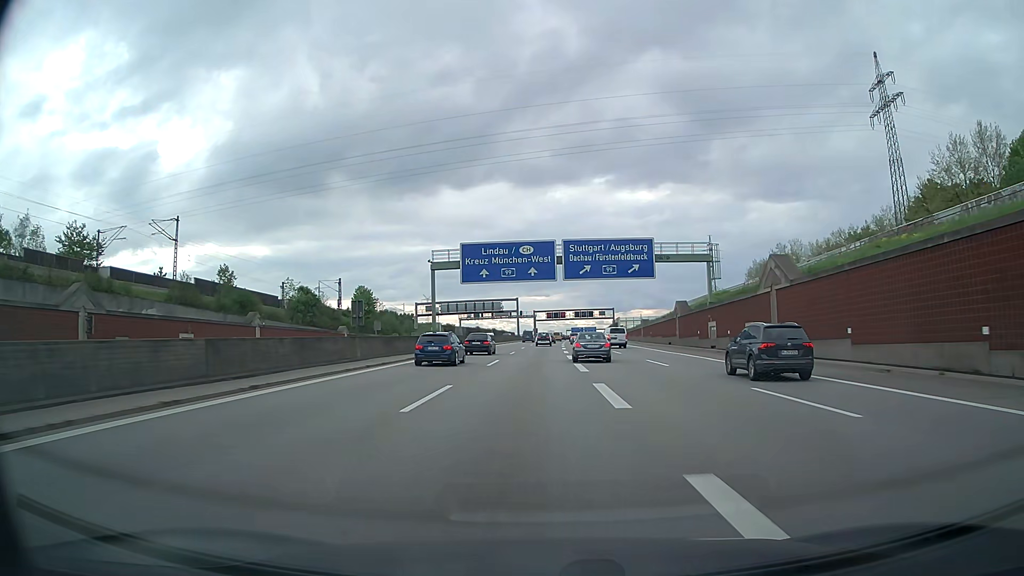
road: motorway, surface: asphalt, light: Day
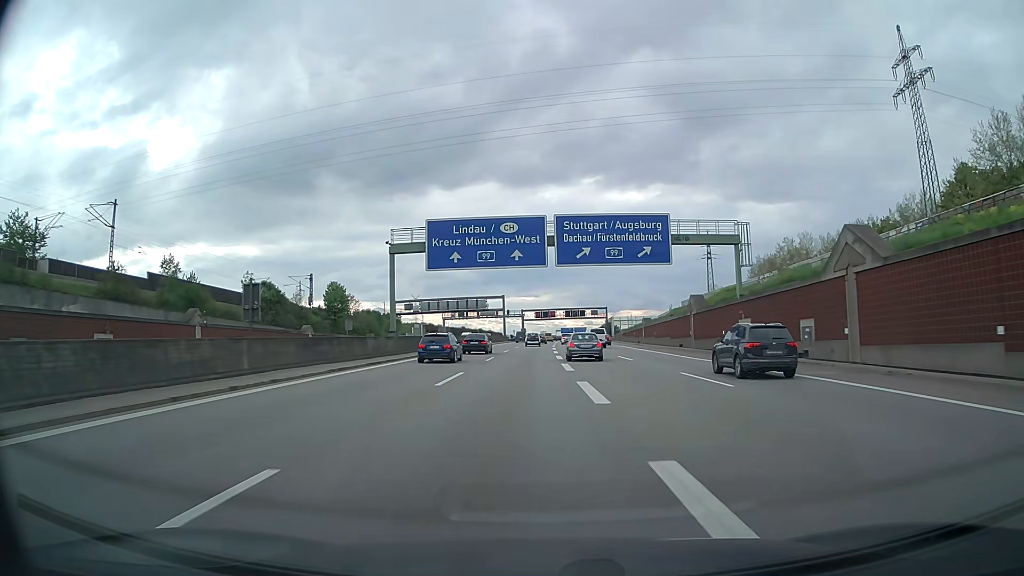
(+0.1, +11.3) m; +1°
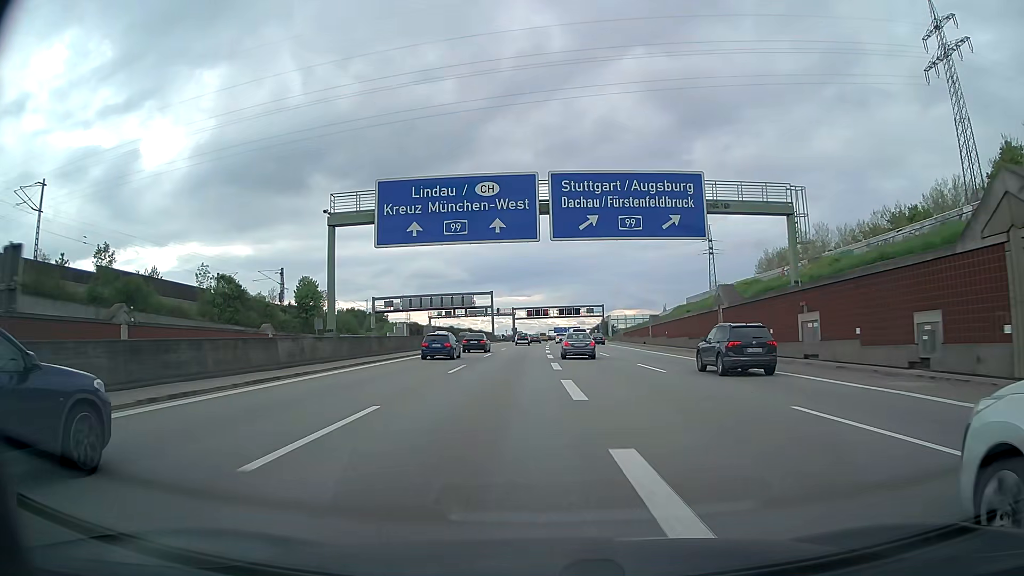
(+0.1, +11.3) m; +1°
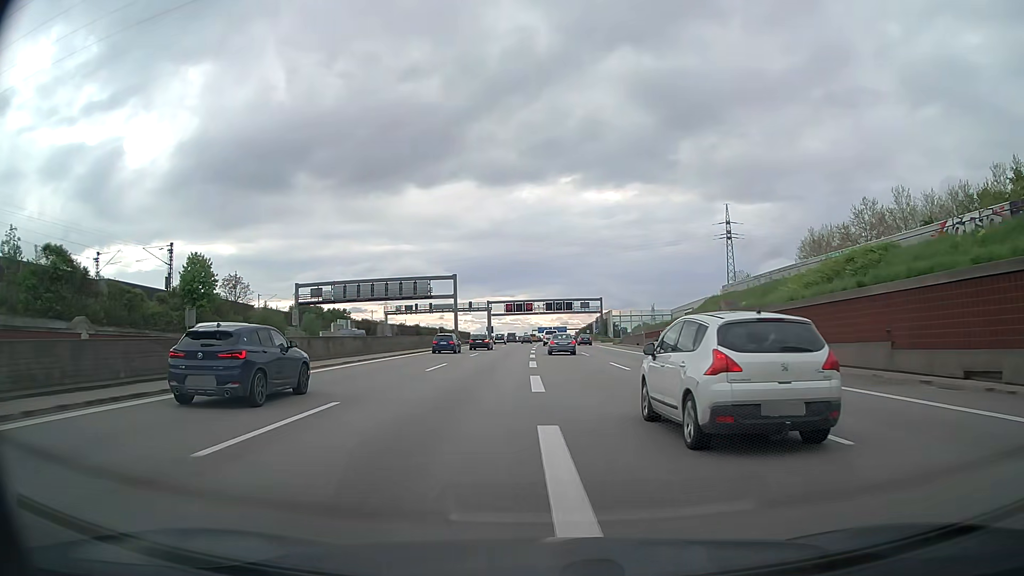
(-0.1, +33.9) m; +1°
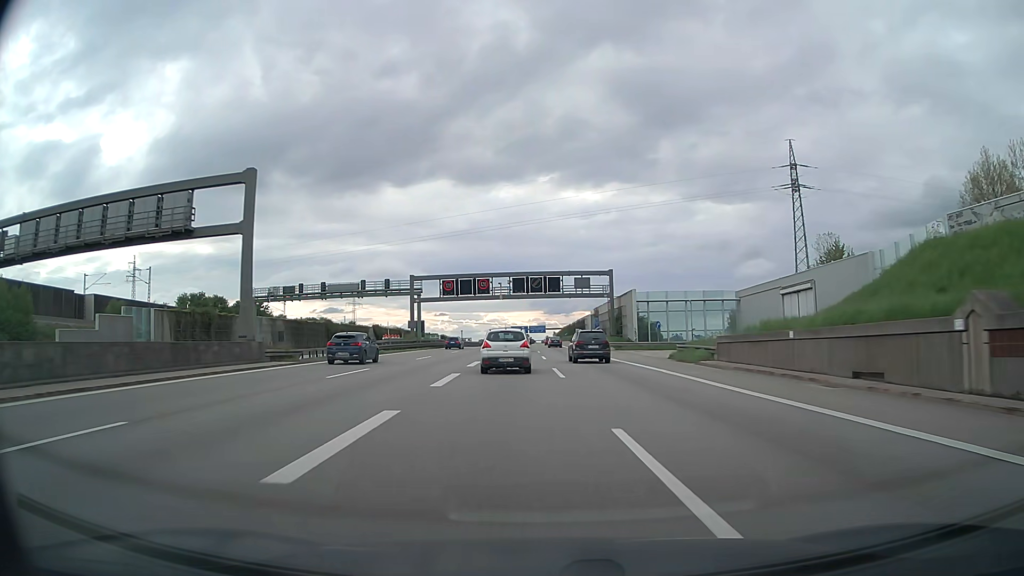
(+1.1, +58.1) m; +2°
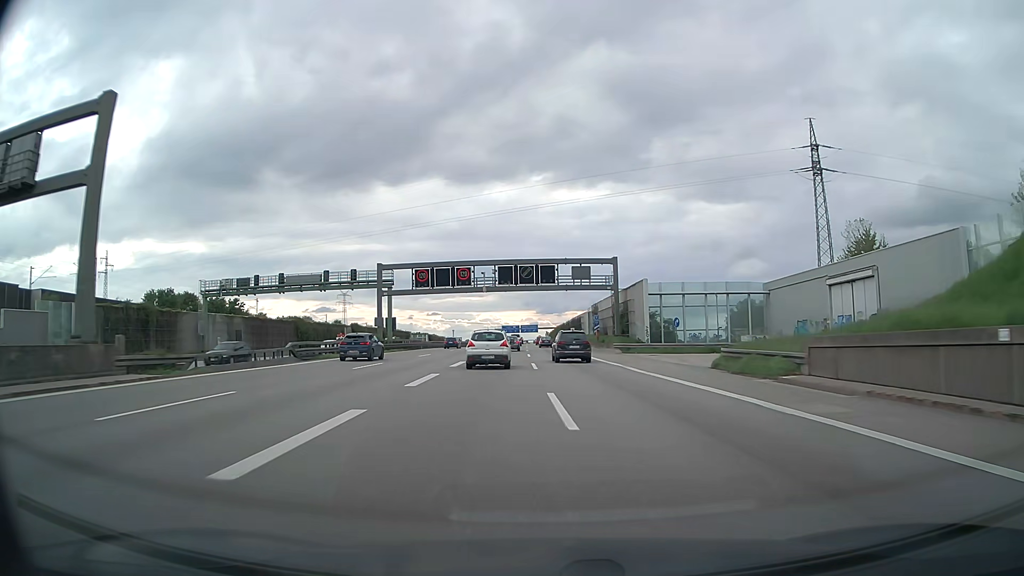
(+0.1, +12.0) m; +1°
(0, +10) (0, +20) (0, +30) (0, +40) (0, +50) (0, +60) (0, +70) (-1, +80) (-1, +90) (-1, +100) m
